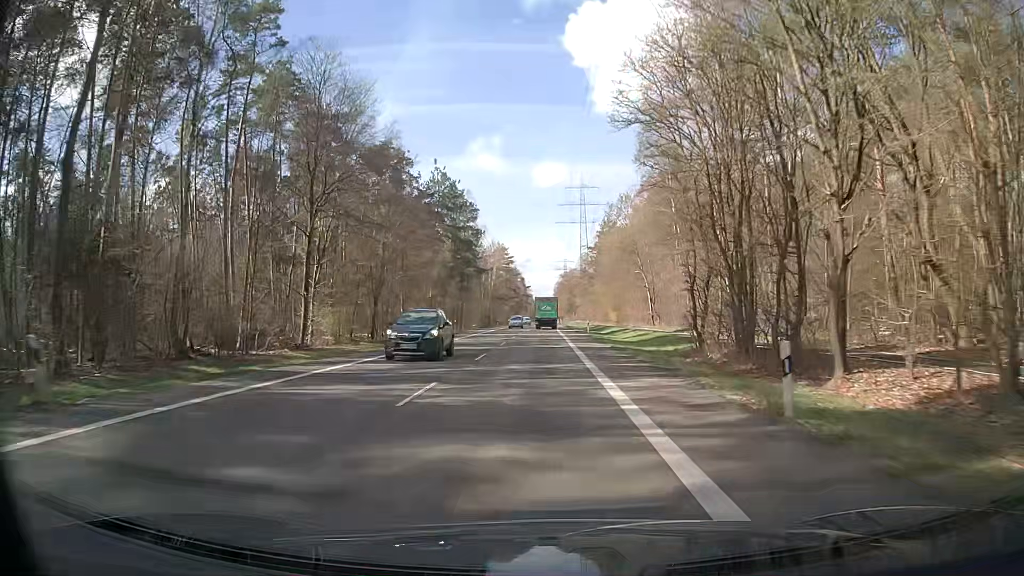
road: secondary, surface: asphalt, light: Day
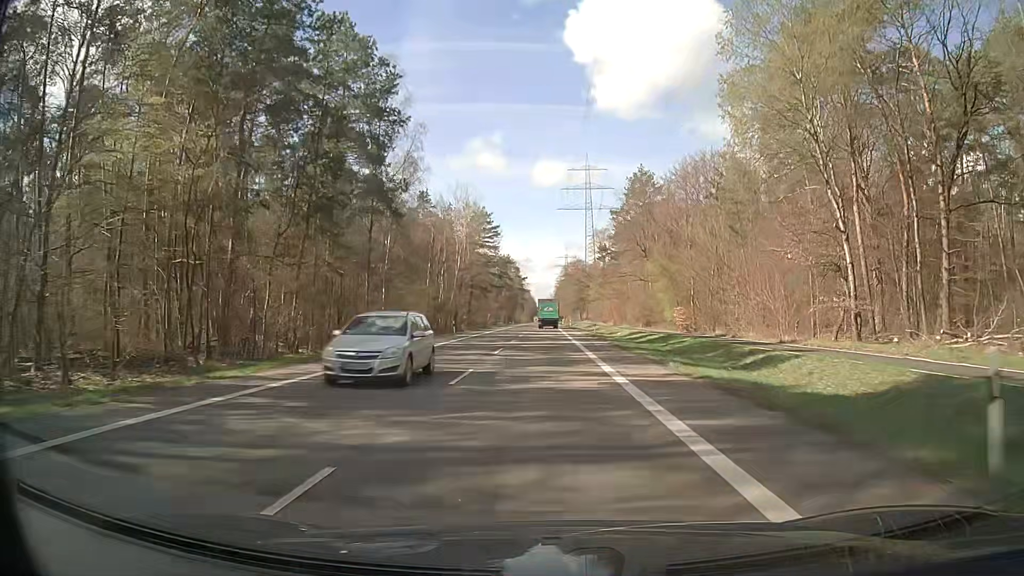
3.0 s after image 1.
(+0.2, +53.7) m; 0°
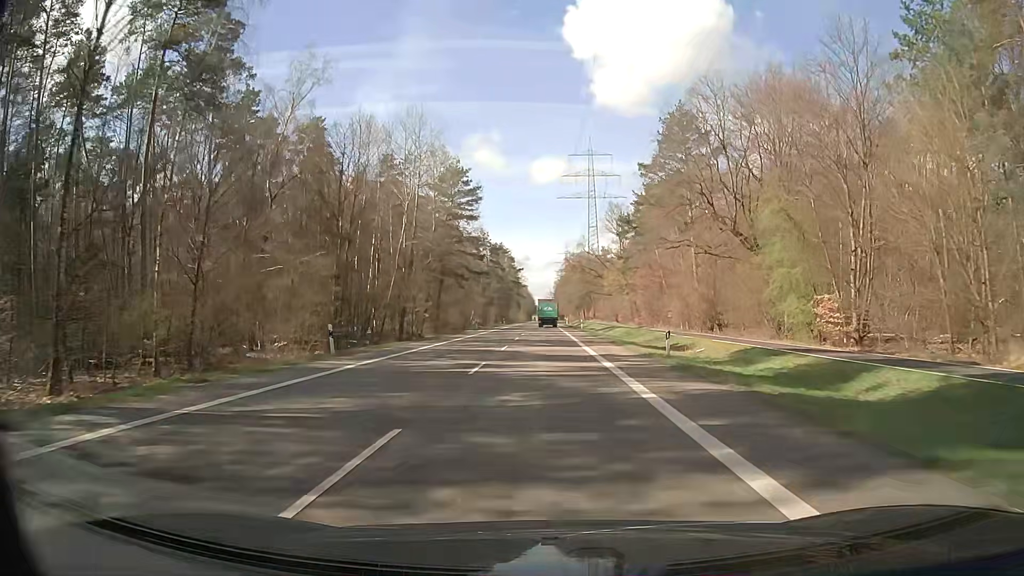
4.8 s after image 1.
(0.0, +32.2) m; +1°
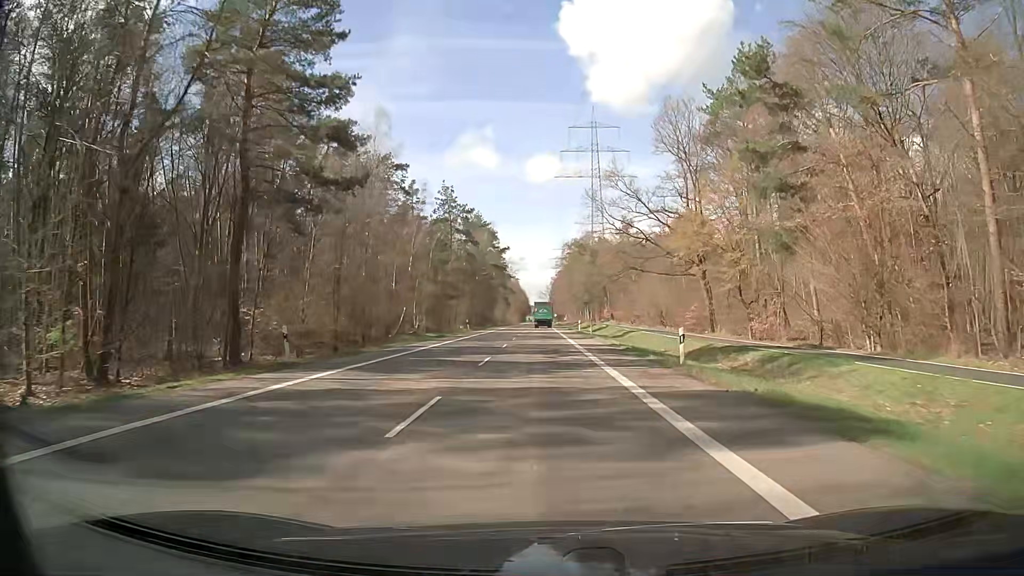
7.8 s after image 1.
(-0.4, +53.7) m; 0°
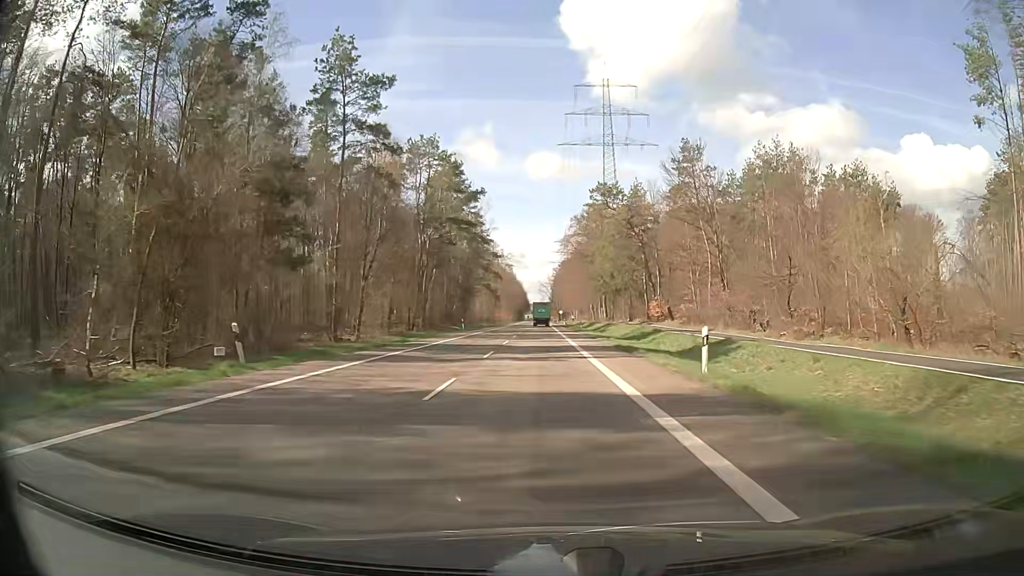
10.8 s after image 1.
(+0.1, +53.8) m; 0°
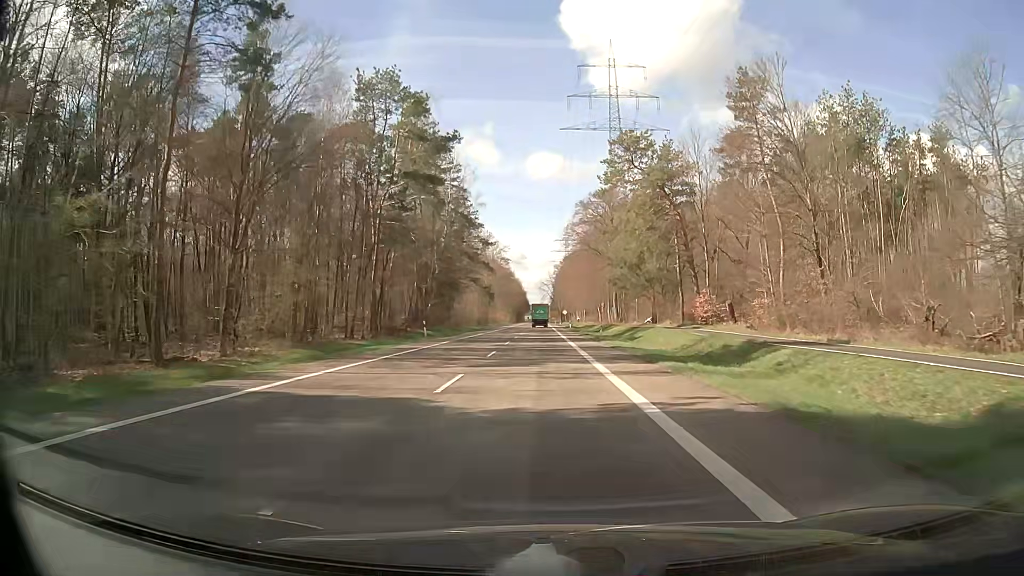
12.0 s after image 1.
(0.0, +21.6) m; 0°
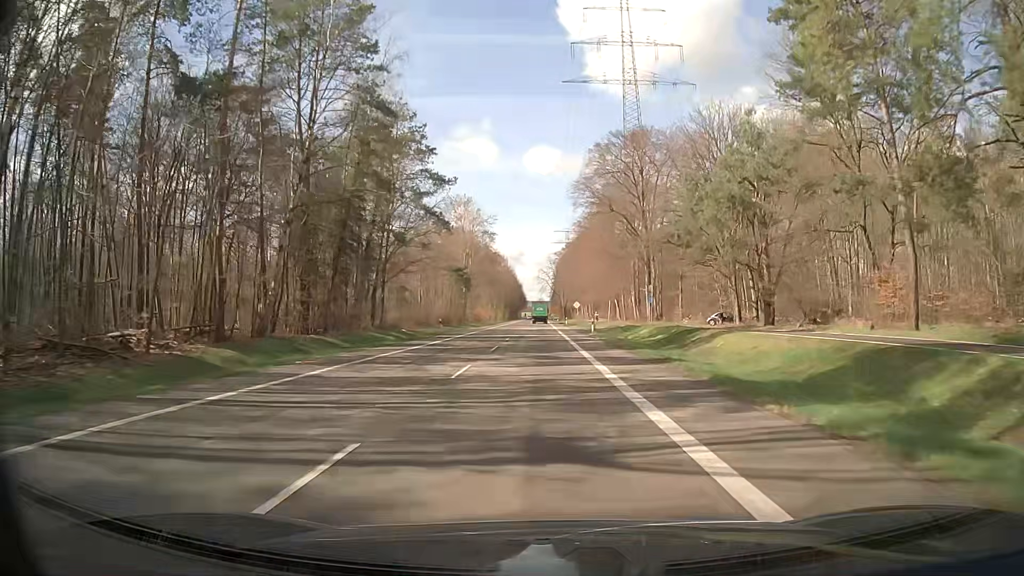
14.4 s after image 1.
(0.0, +43.2) m; 0°
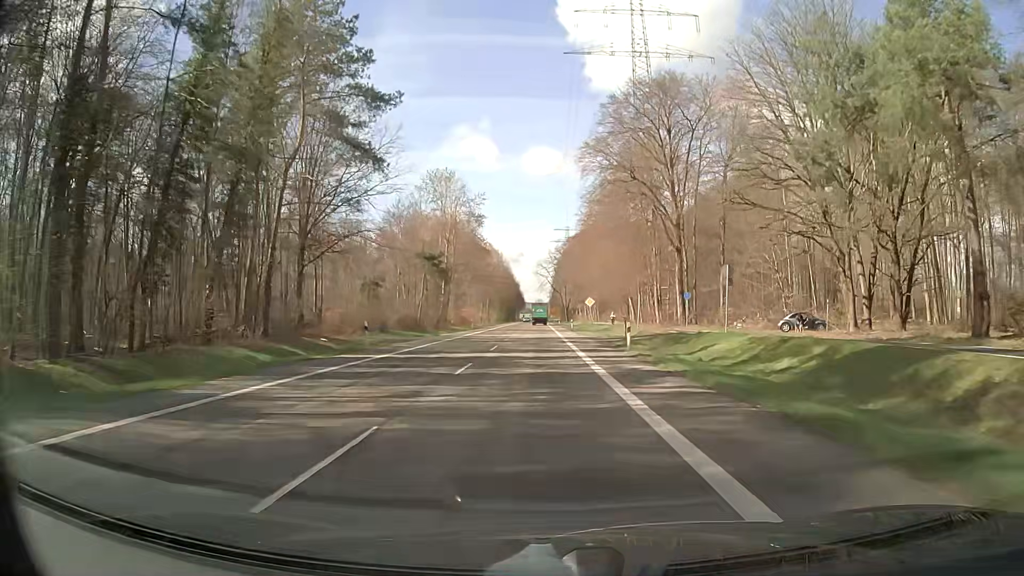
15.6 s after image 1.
(0.0, +21.6) m; 0°
(0, +10) (0, +20) (0, +30) (0, +40) (0, +50) (0, +60) (0, +70) (0, +80) (0, +90) (0, +100) m
